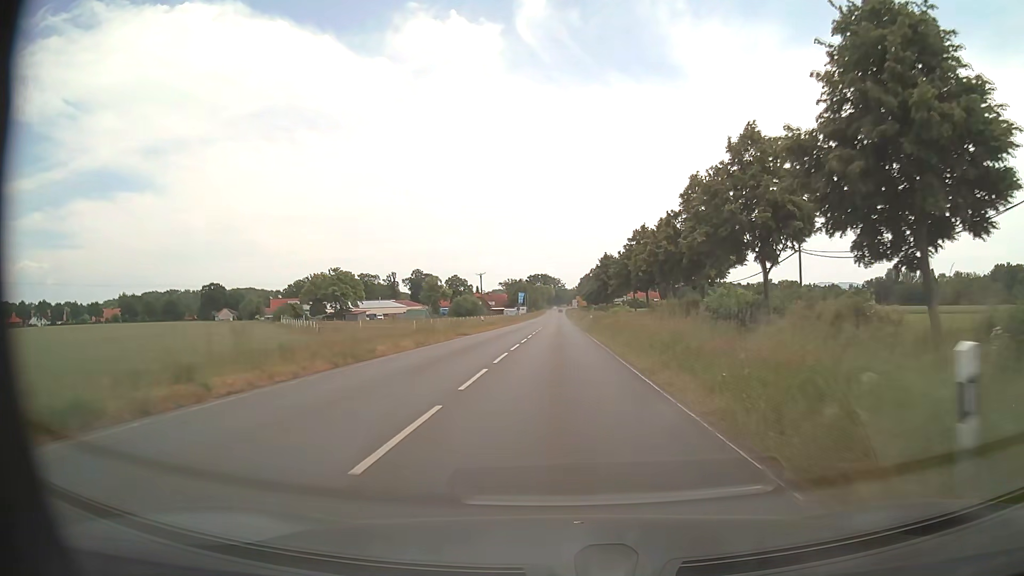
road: secondary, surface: asphalt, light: Day
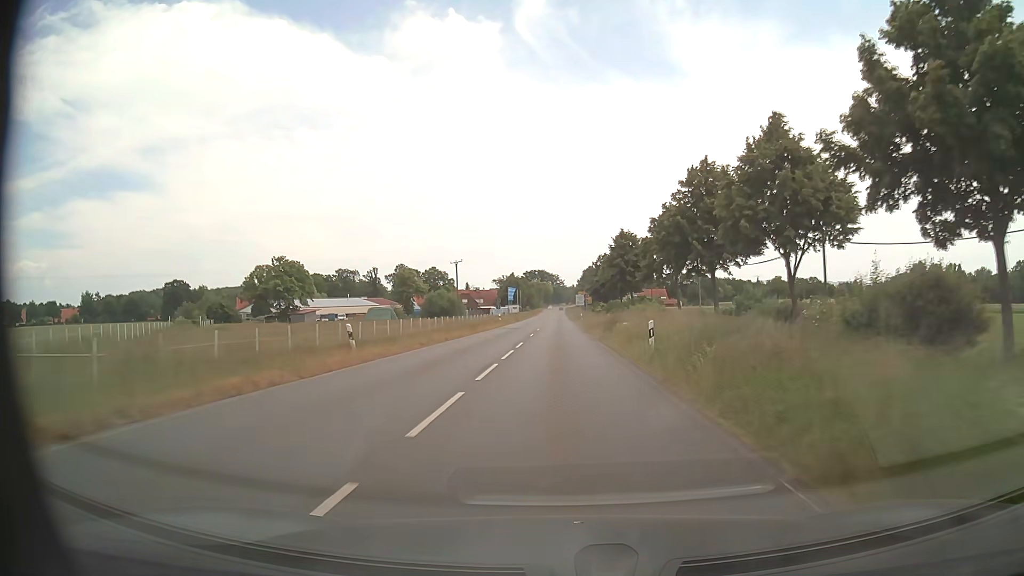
(+0.1, +34.5) m; 0°
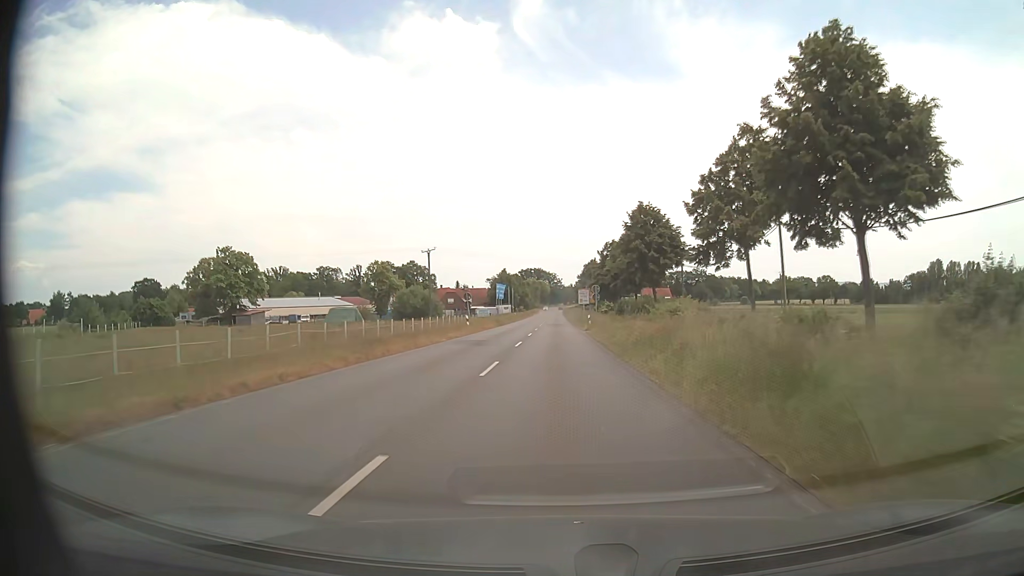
(0.0, +23.1) m; 0°
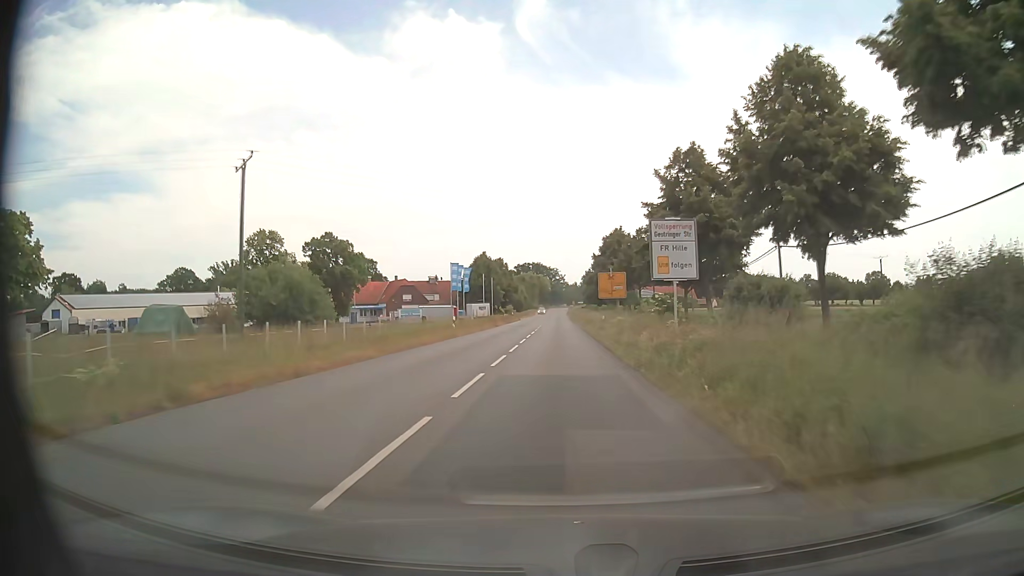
(+0.1, +58.1) m; 0°
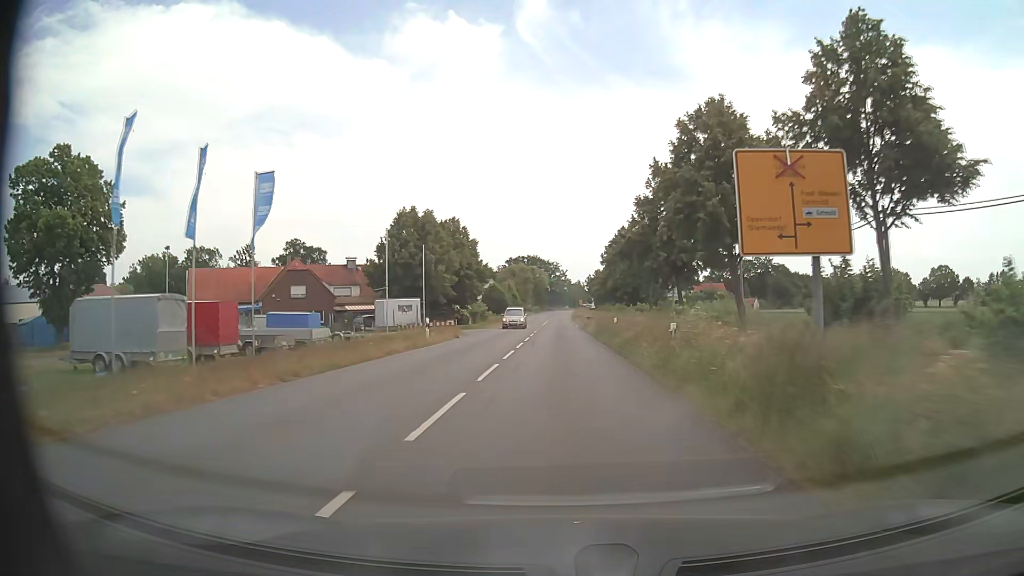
(-0.1, +58.1) m; 0°
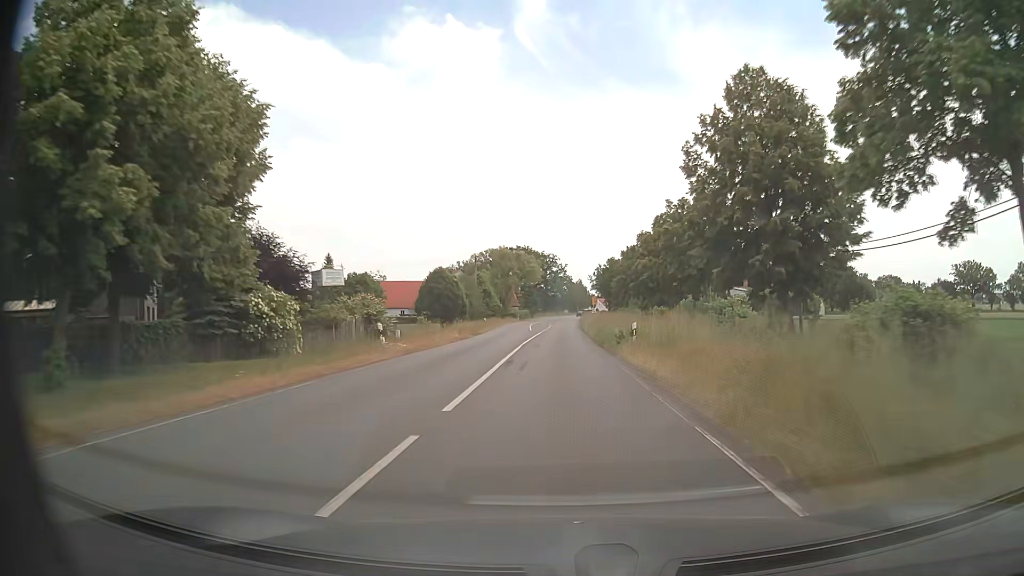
(0.0, +58.0) m; 0°
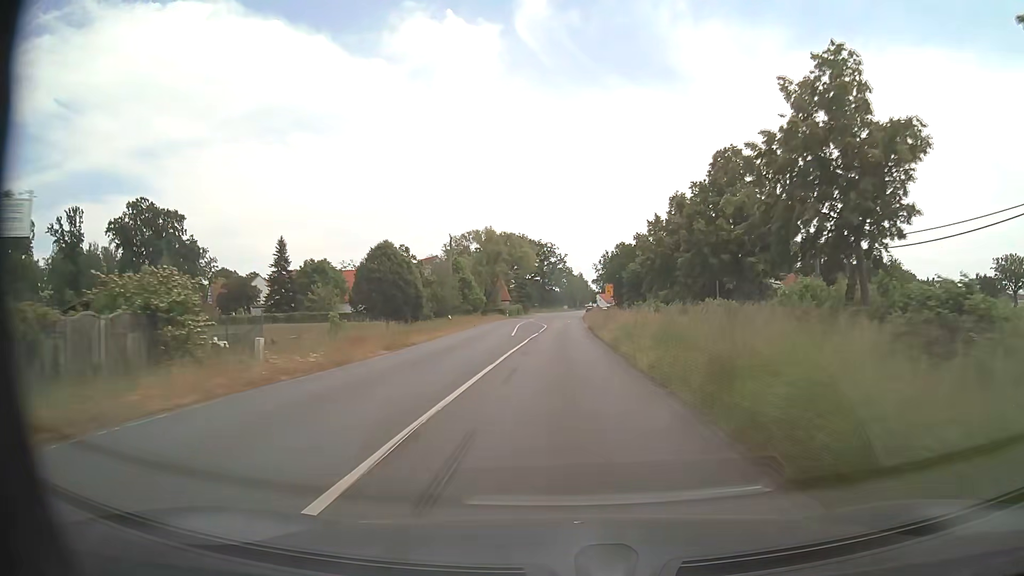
(0.0, +23.2) m; +1°
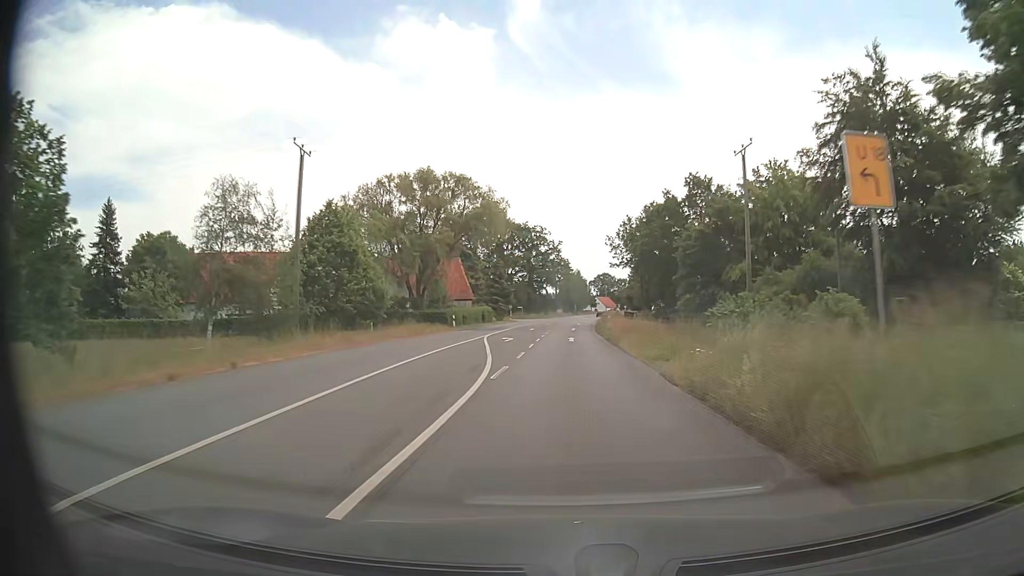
(-0.2, +46.5) m; 0°
